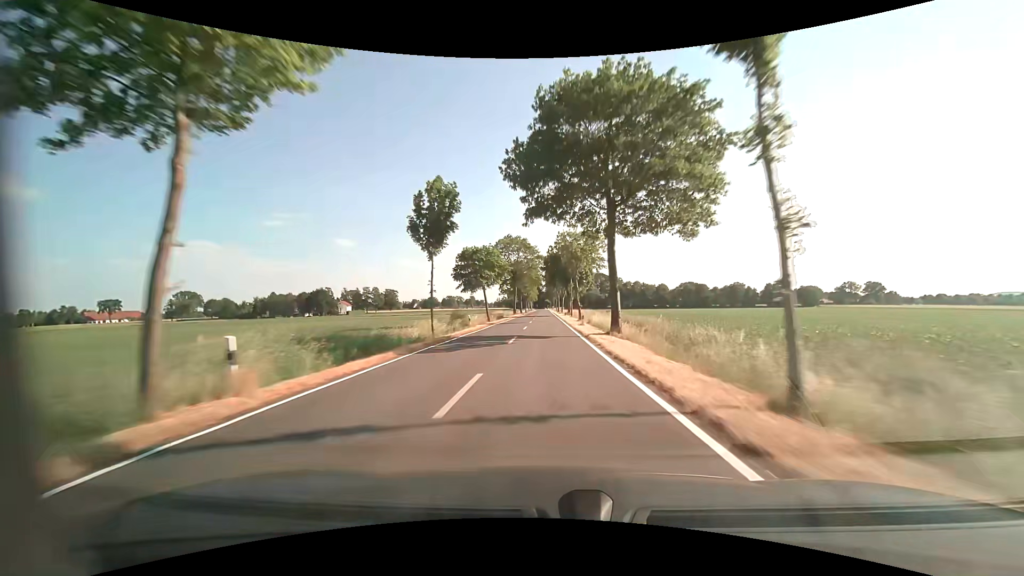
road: tertiary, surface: asphalt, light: Day
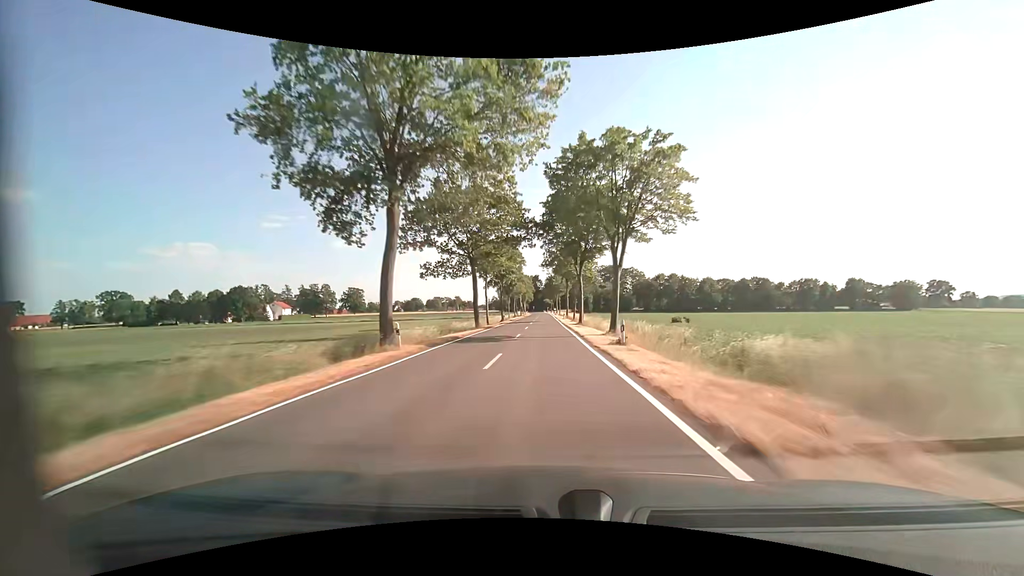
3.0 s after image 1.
(0.0, +79.1) m; 0°
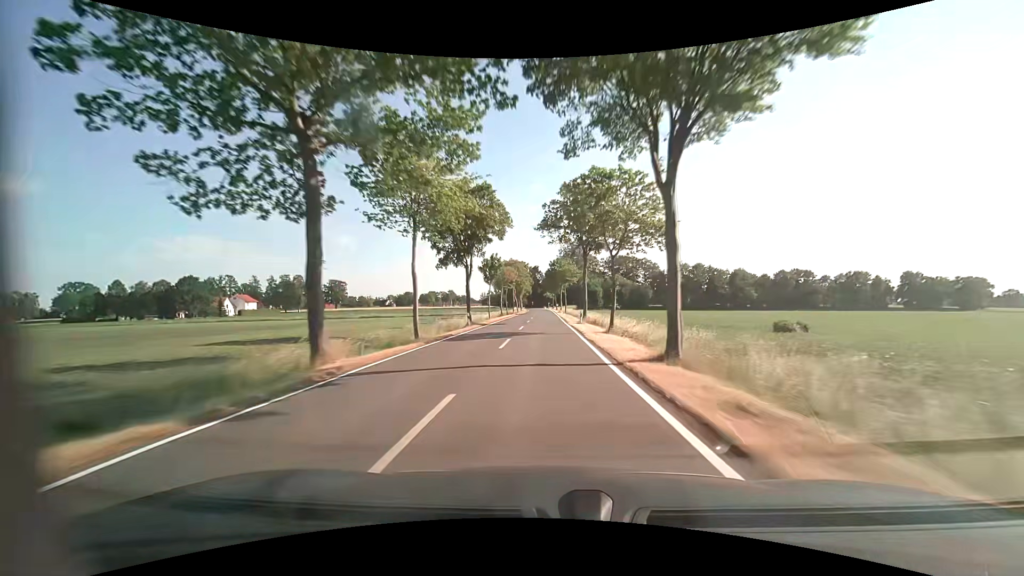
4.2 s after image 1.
(+0.1, +31.6) m; 0°
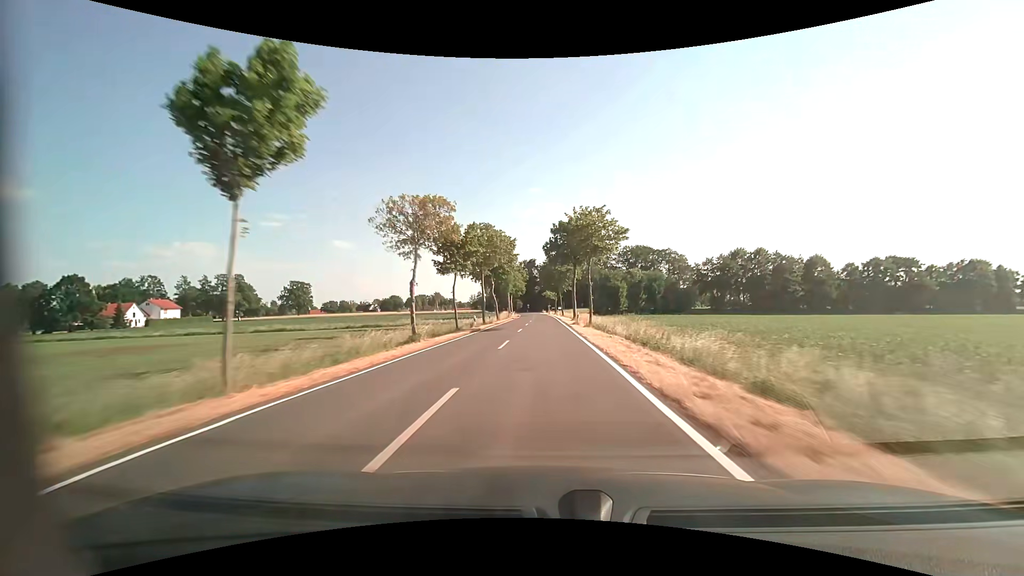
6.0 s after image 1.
(0.0, +47.4) m; 0°
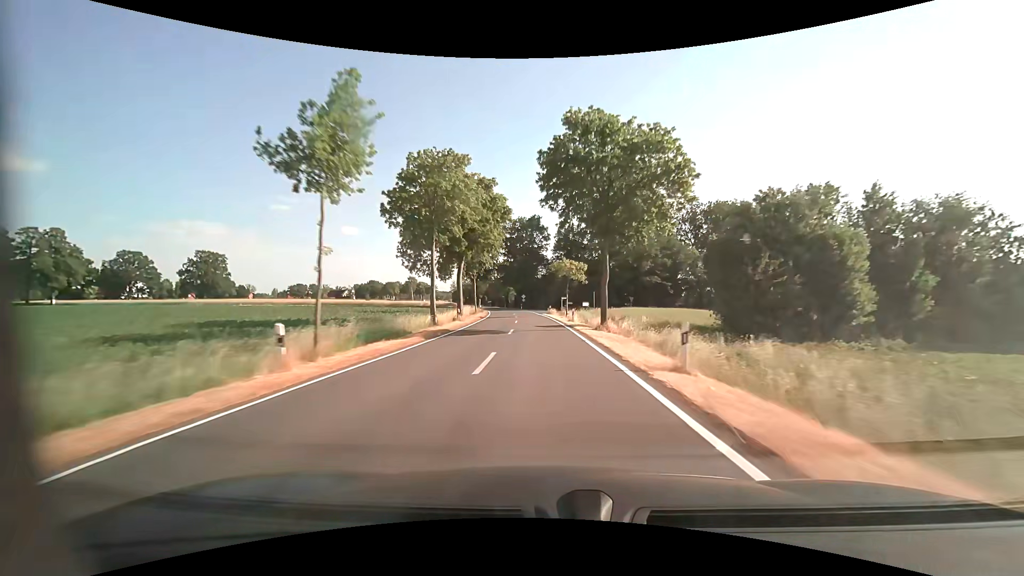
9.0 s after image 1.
(-0.5, +78.7) m; -1°
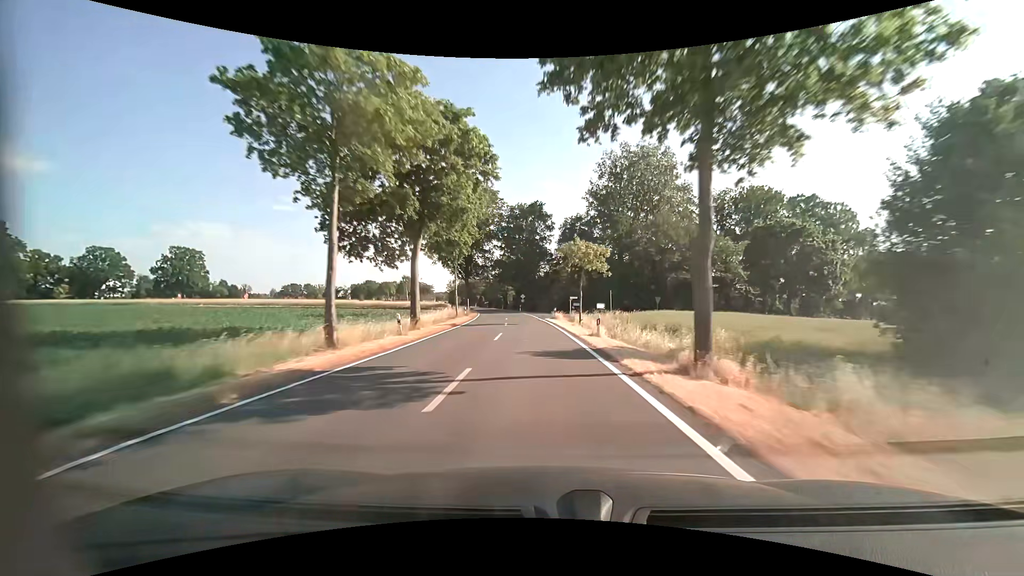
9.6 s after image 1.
(0.0, +15.2) m; 0°
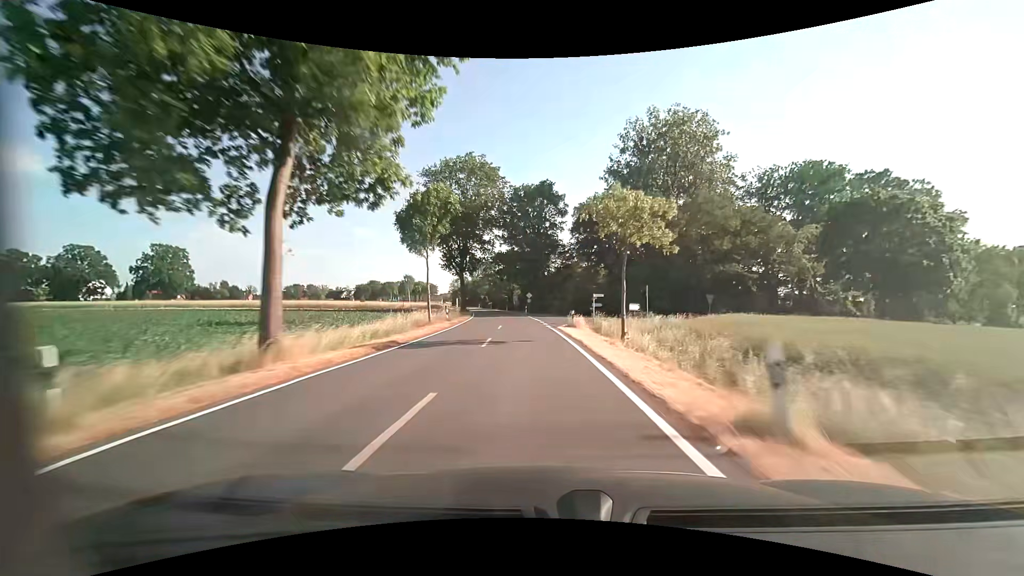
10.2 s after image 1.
(-0.1, +14.8) m; -1°
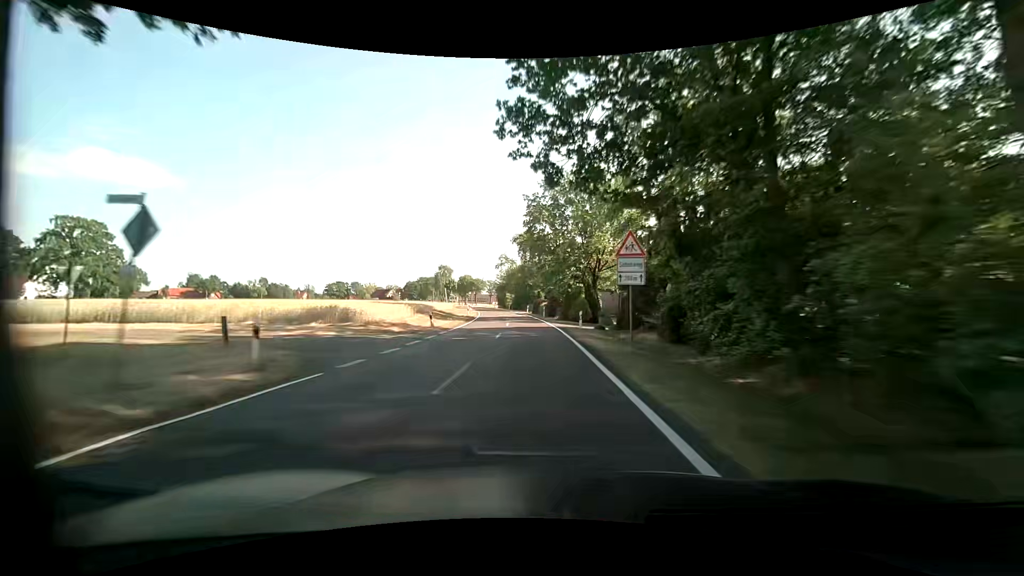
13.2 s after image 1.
(-5.2, +67.5) m; -9°
(0, +10) (0, +20) (-1, +30) (-2, +40) (-3, +50) (-4, +60) (-5, +70) (-7, +80) (-8, +89) (-10, +99) m
